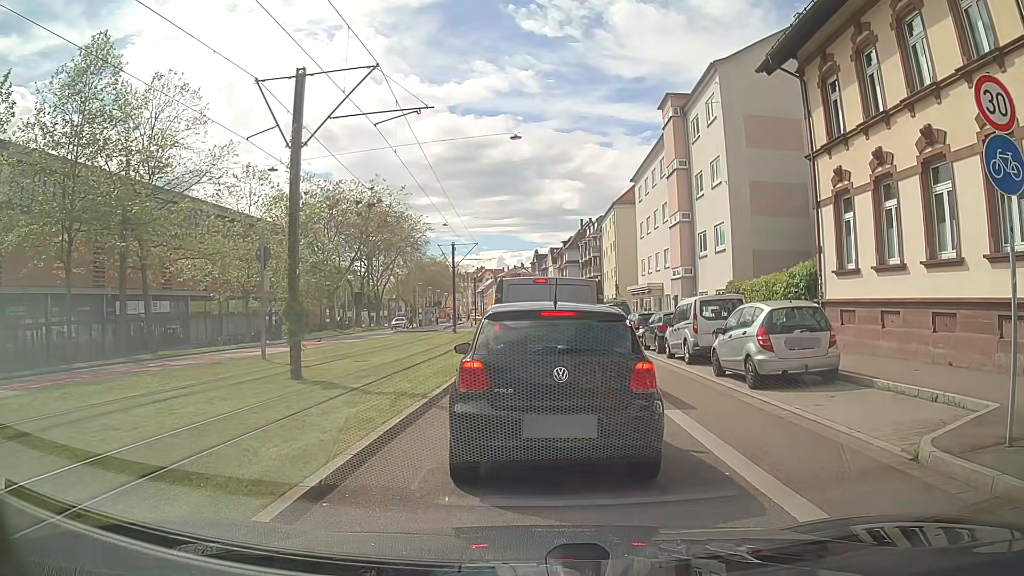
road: secondary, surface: asphalt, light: Day
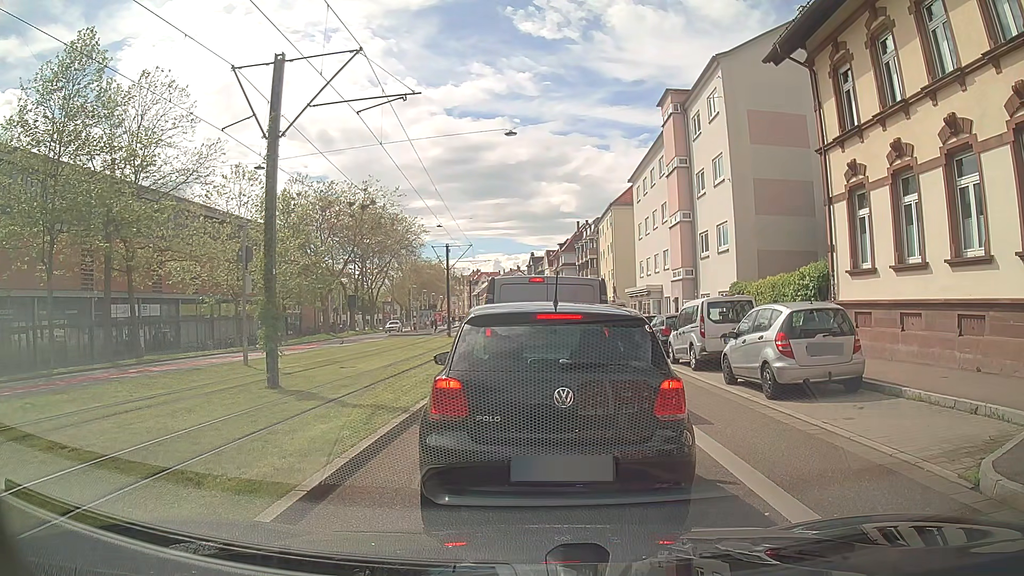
(0.0, +1.1) m; 0°
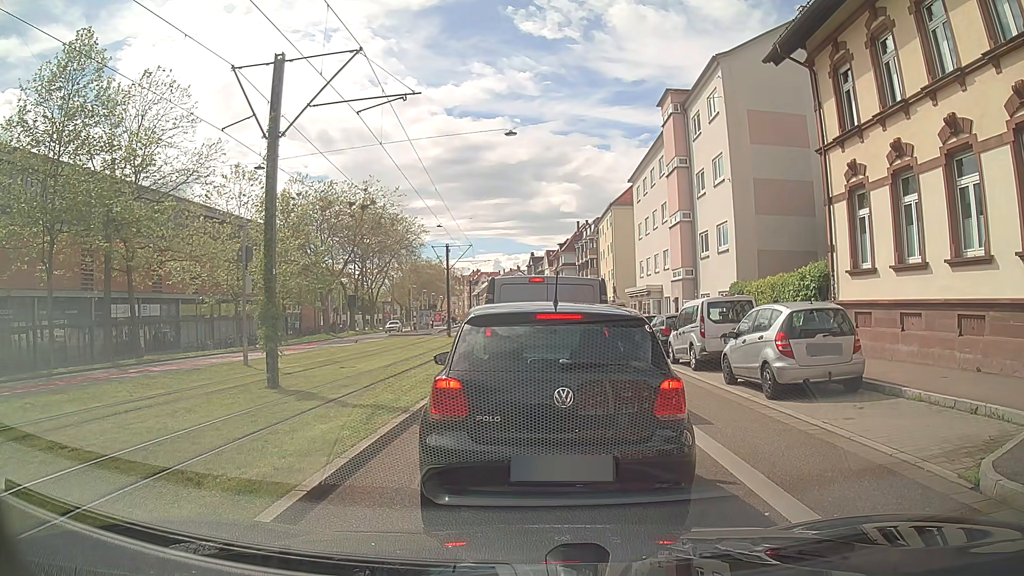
(0.0, 0.0) m; 0°
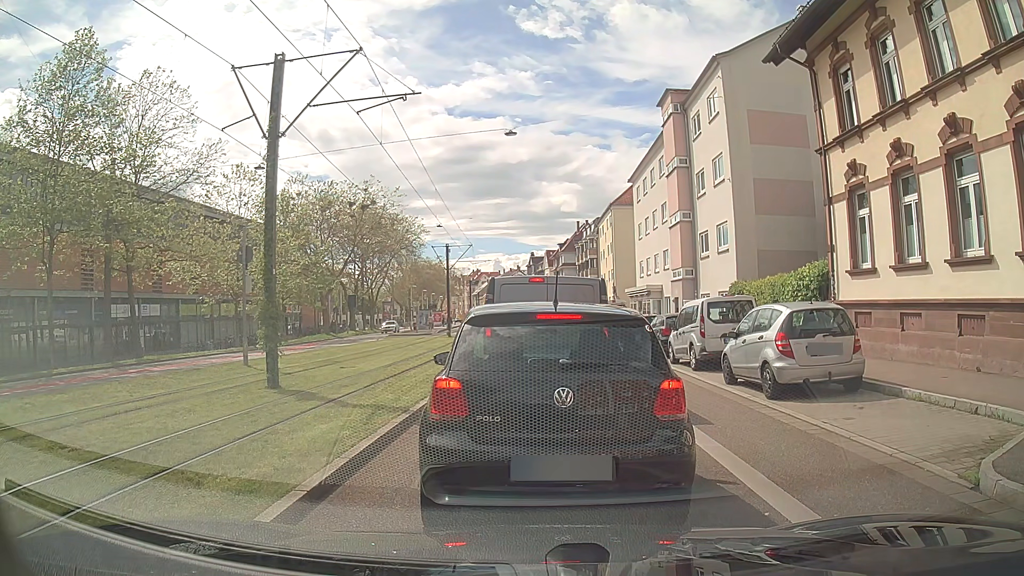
(0.0, 0.0) m; 0°
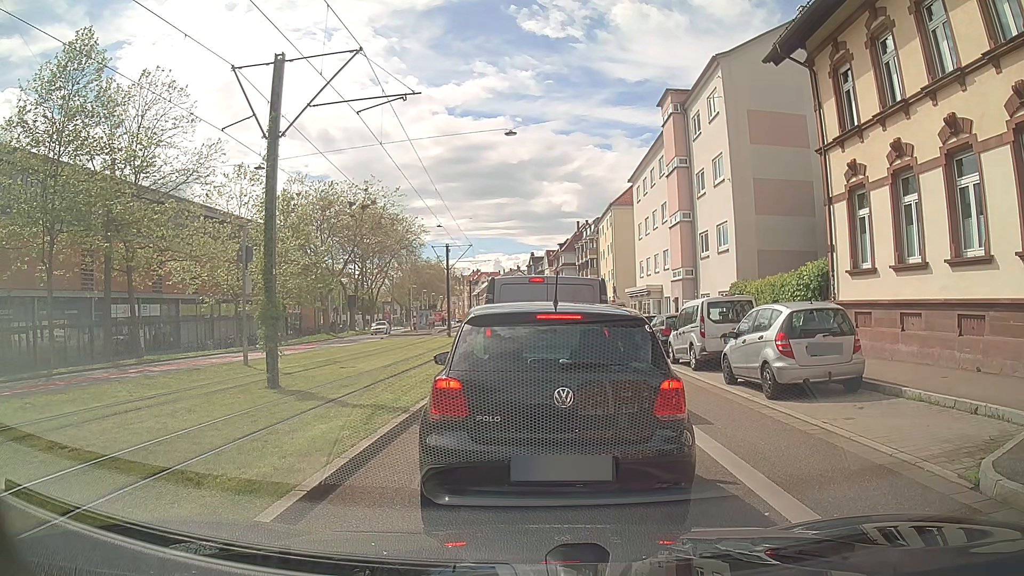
(0.0, 0.0) m; 0°
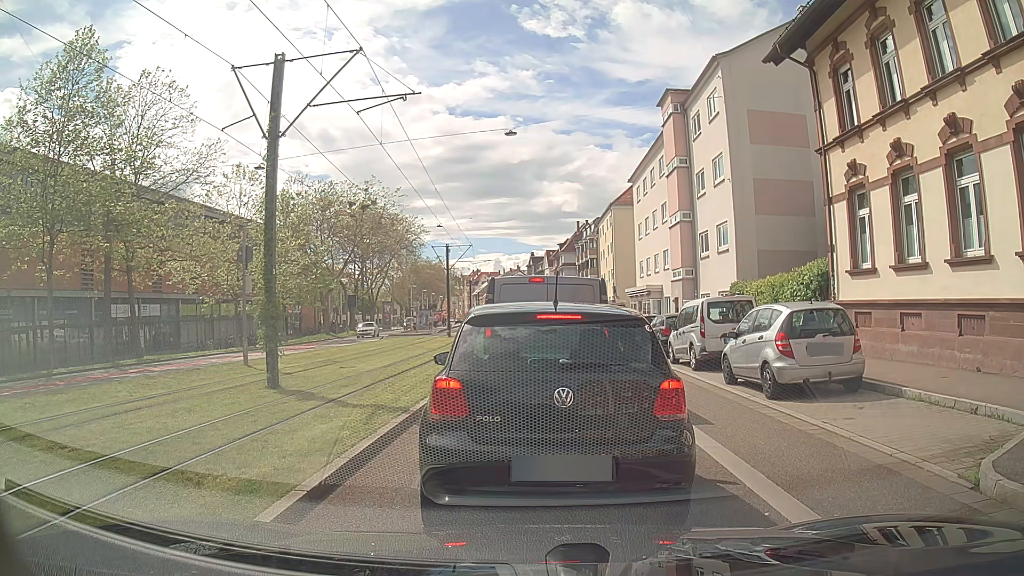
(0.0, 0.0) m; 0°
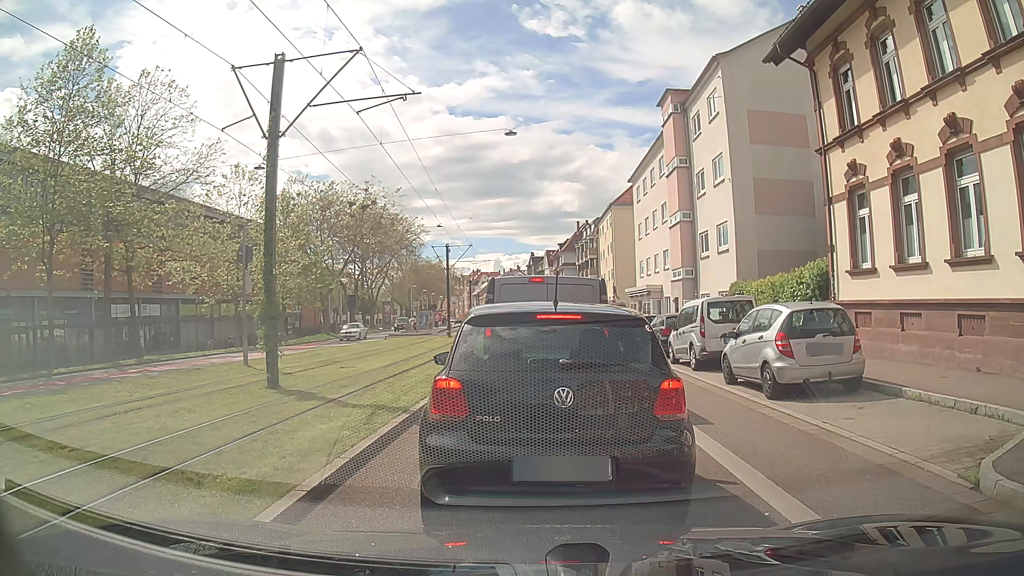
(0.0, 0.0) m; 0°
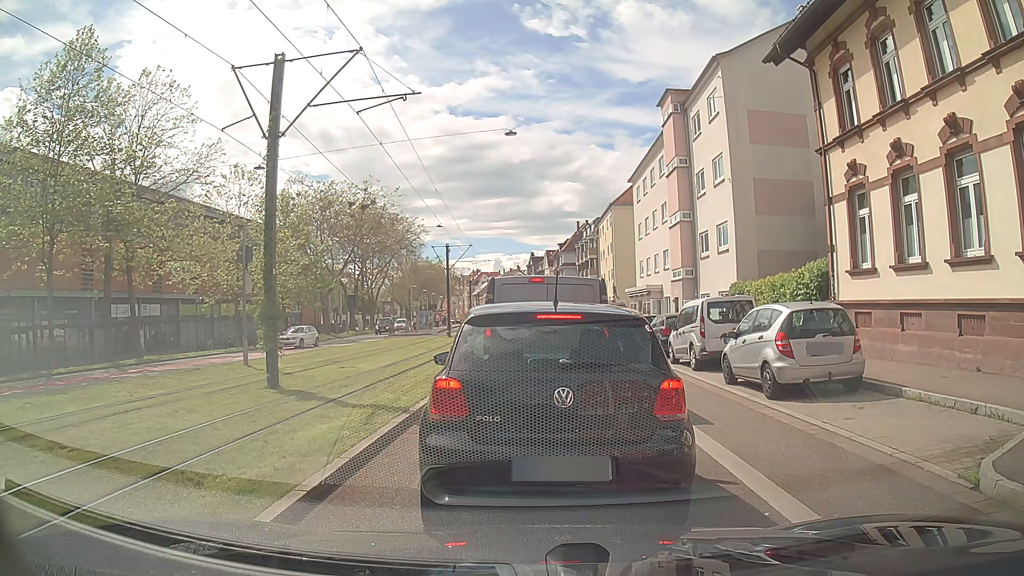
(0.0, 0.0) m; 0°
(0, +10) (-1, +20) (-1, +30) (-1, +40) (-1, +50) (-1, +60) (-2, +70) (-2, +80) (-3, +90) (-3, +100) m
